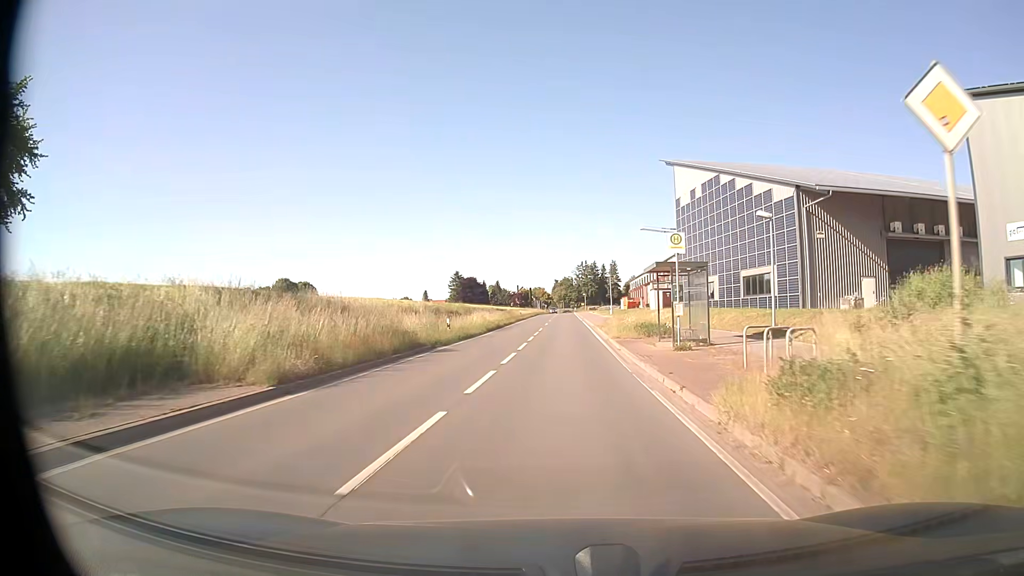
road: secondary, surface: asphalt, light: Day
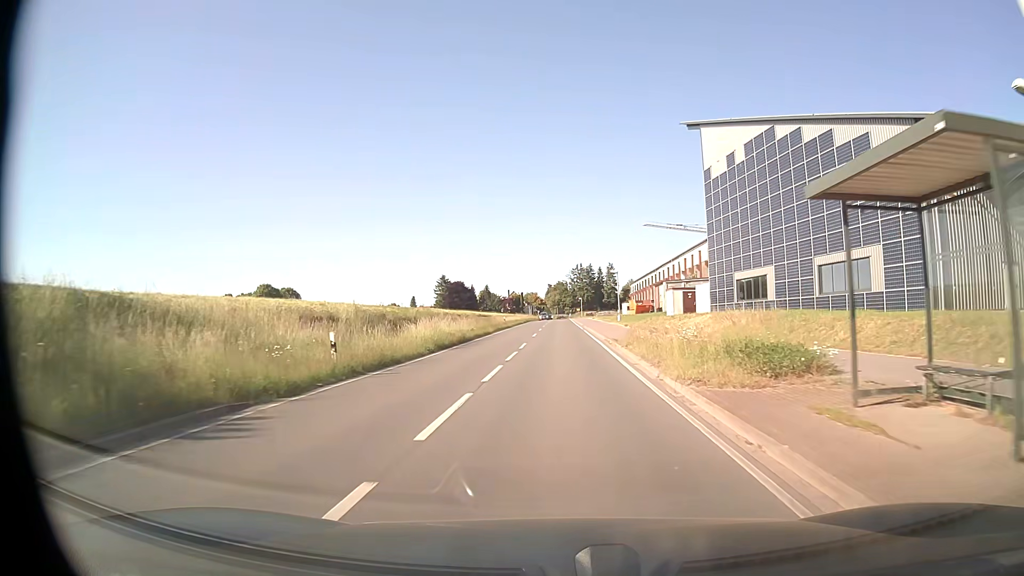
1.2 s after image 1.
(0.0, +16.1) m; +1°
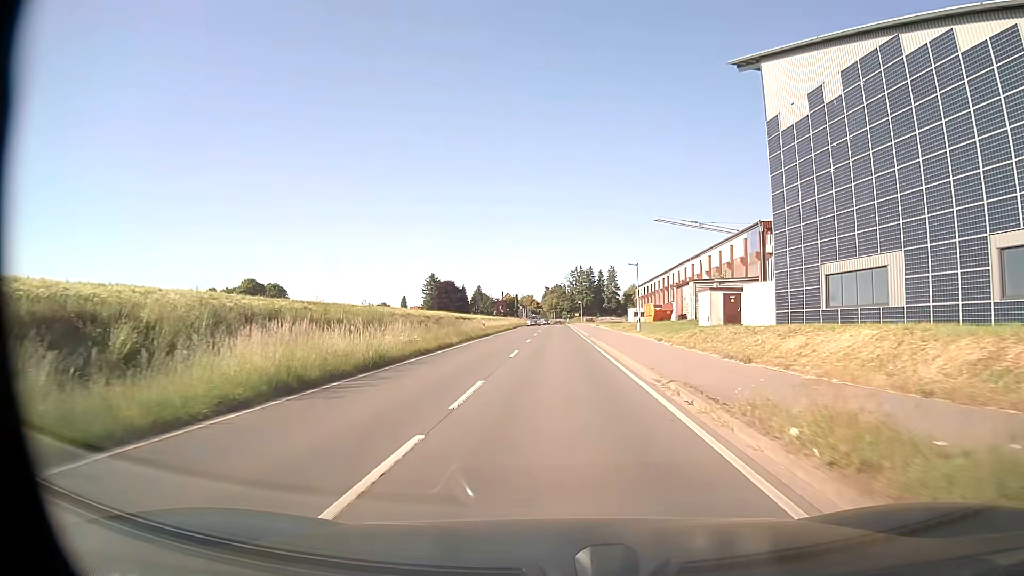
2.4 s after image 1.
(0.0, +16.0) m; 0°
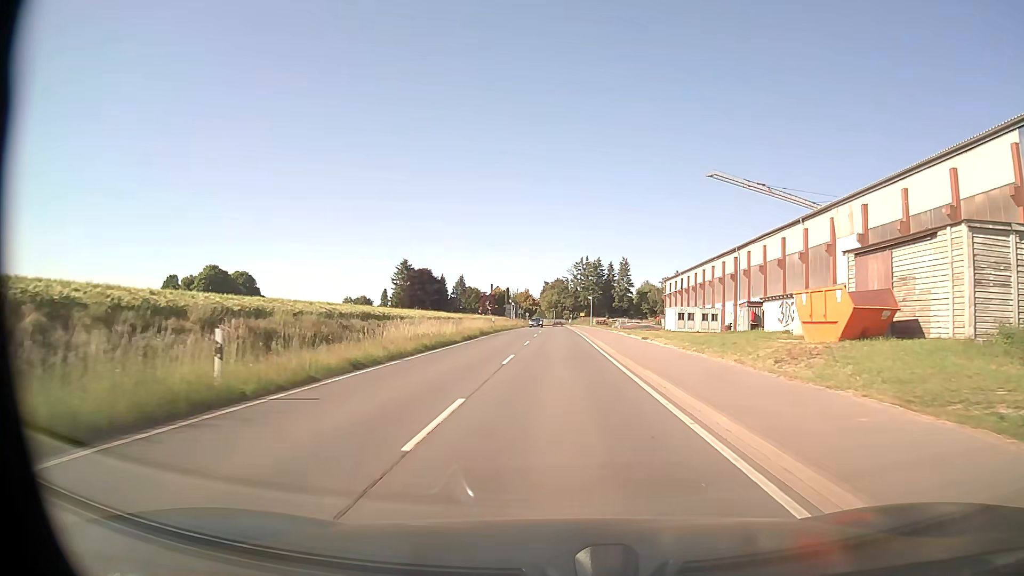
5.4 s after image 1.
(-0.1, +39.9) m; 0°
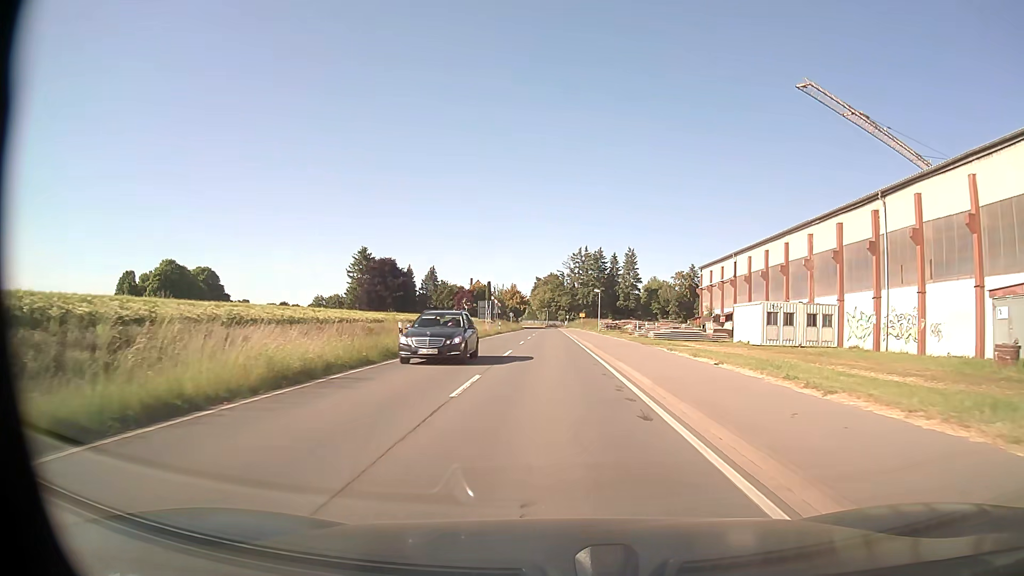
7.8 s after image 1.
(+0.3, +32.2) m; +1°
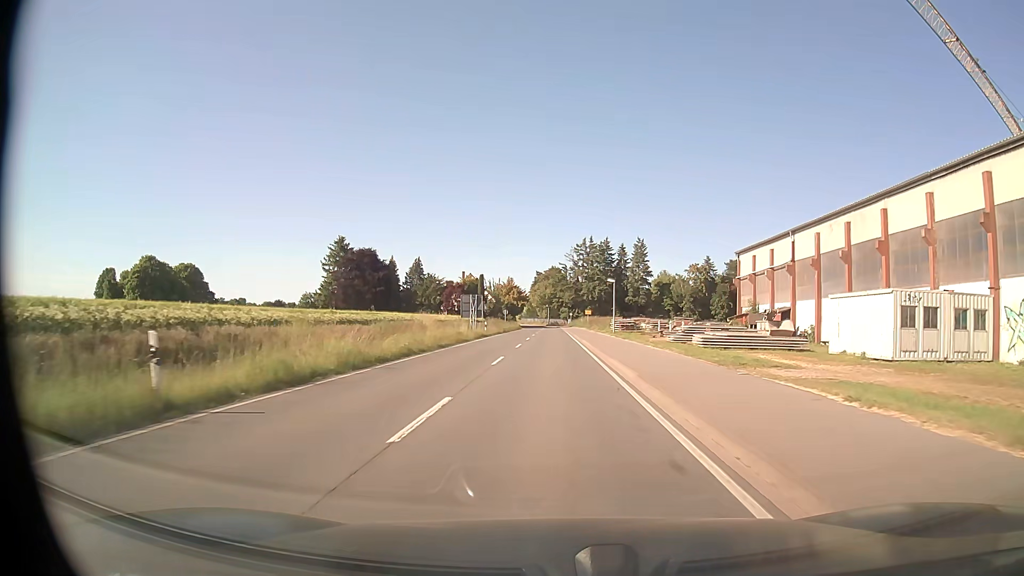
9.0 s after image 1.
(0.0, +16.1) m; 0°
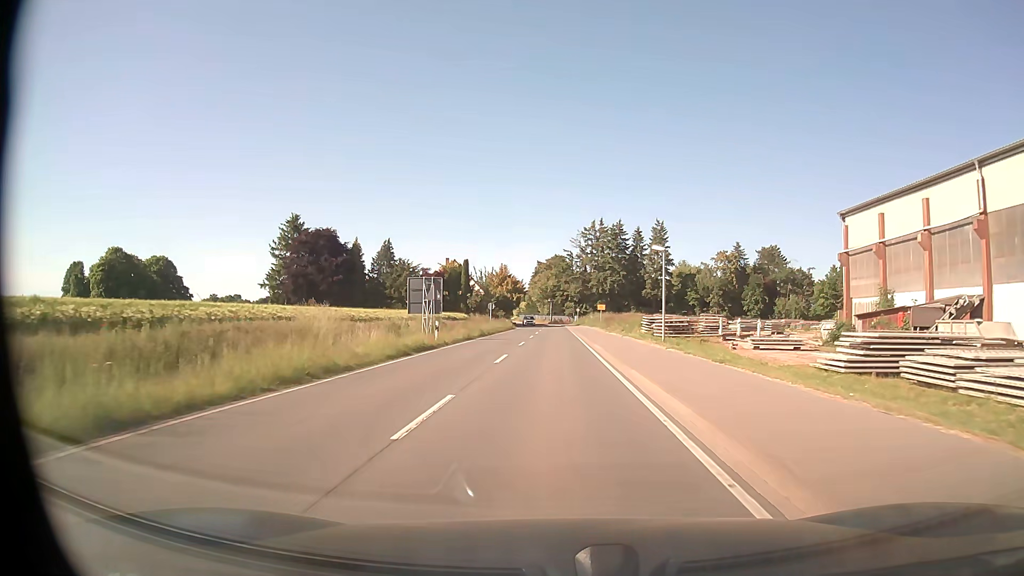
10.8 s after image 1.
(-0.1, +24.3) m; 0°
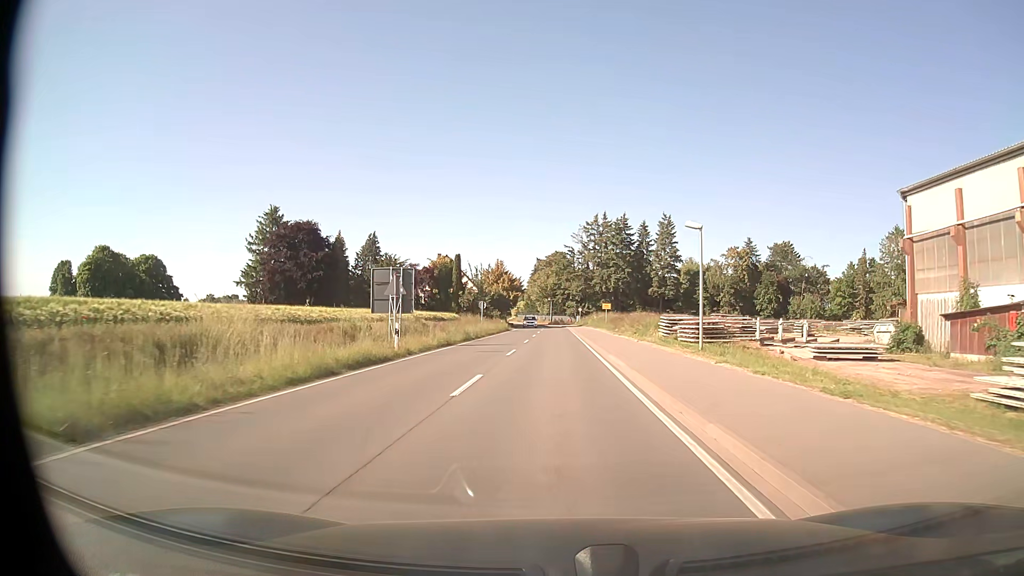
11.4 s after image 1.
(0.0, +8.1) m; 0°
(0, +10) (0, +20) (0, +30) (0, +40) (0, +50) (0, +60) (0, +70) (0, +80) (0, +90) (-1, +100) m
